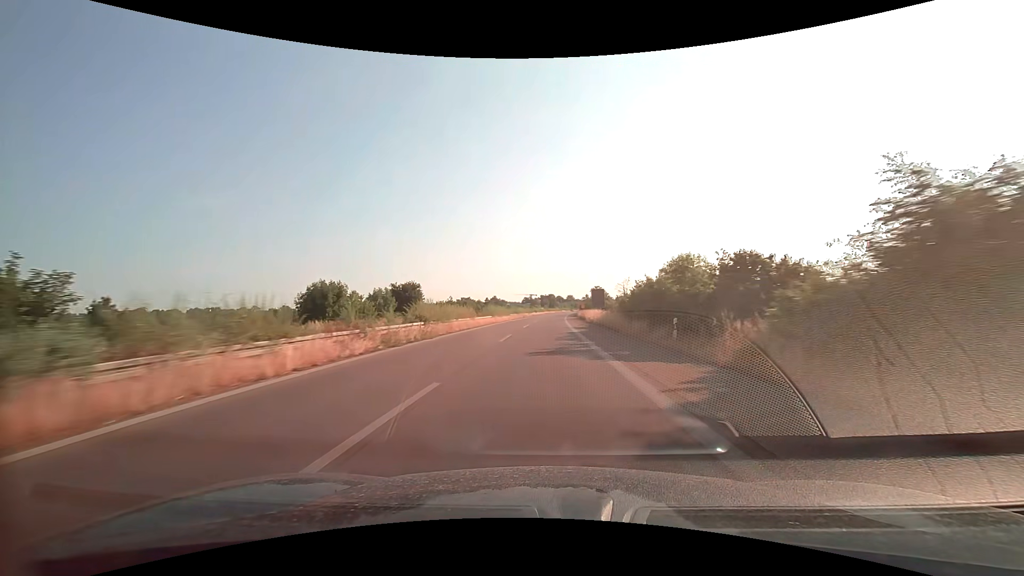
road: trunk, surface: asphalt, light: Day
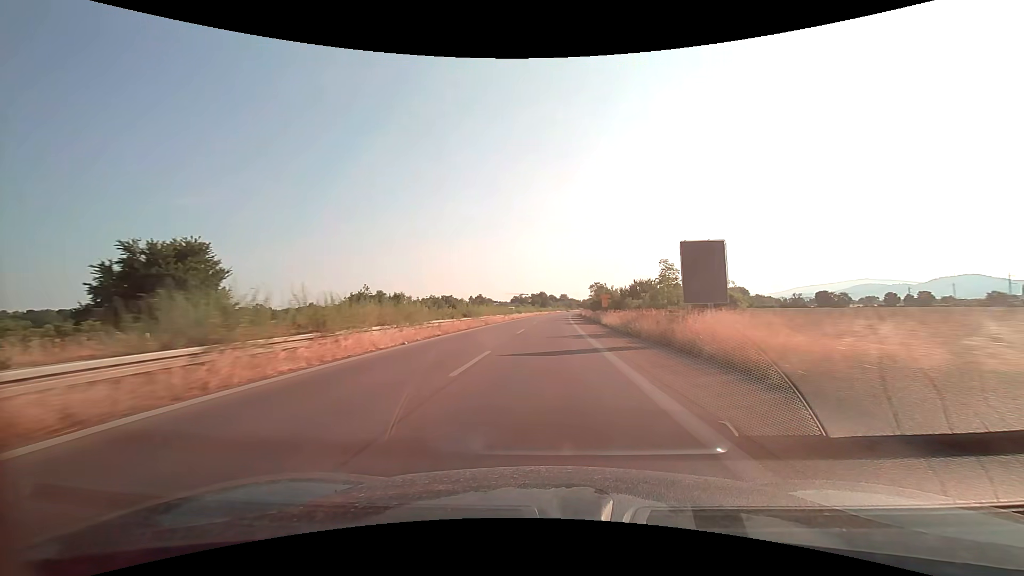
(+0.4, +47.4) m; +1°
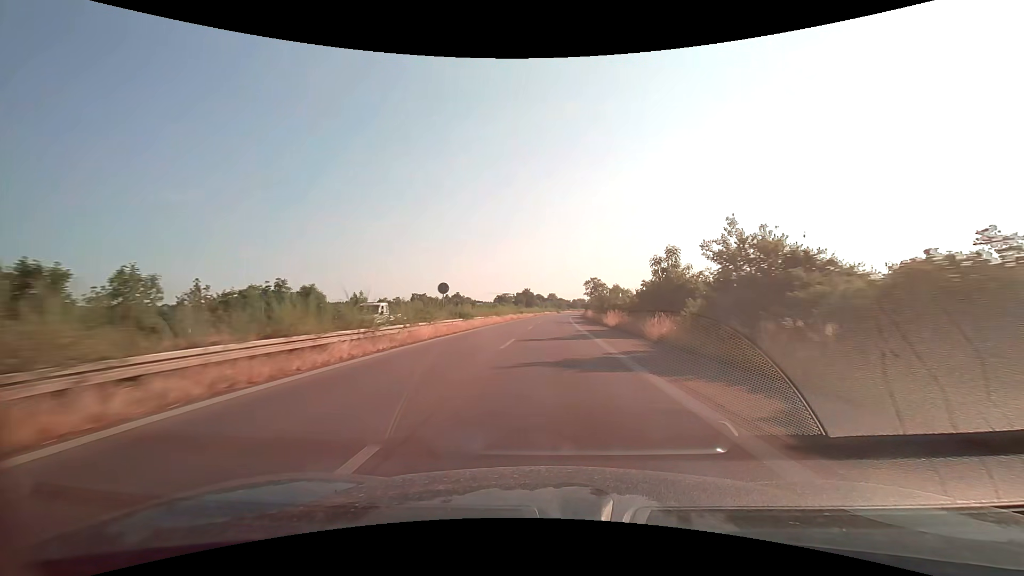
(+0.5, +47.4) m; +1°
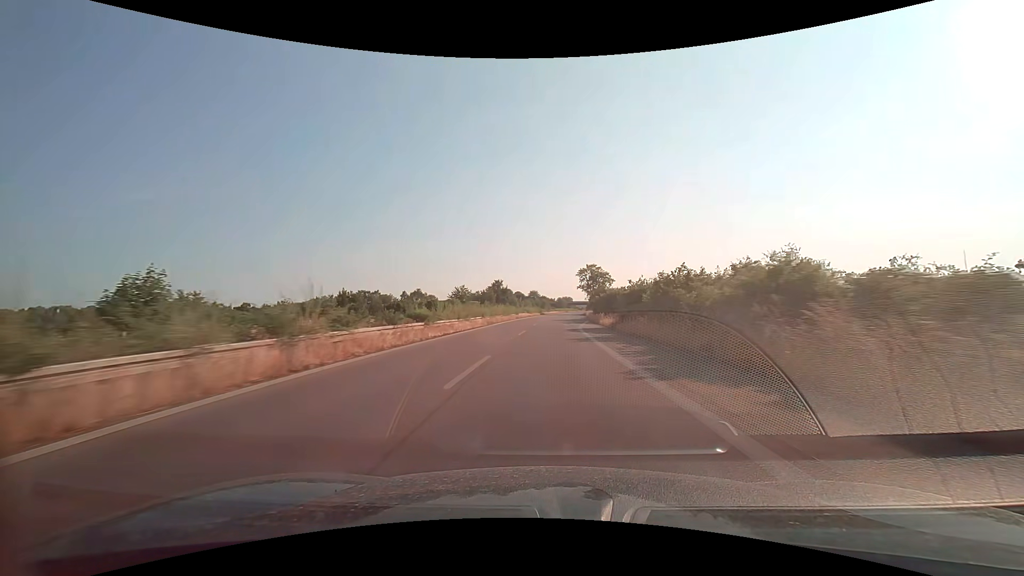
(+1.4, +63.2) m; +2°
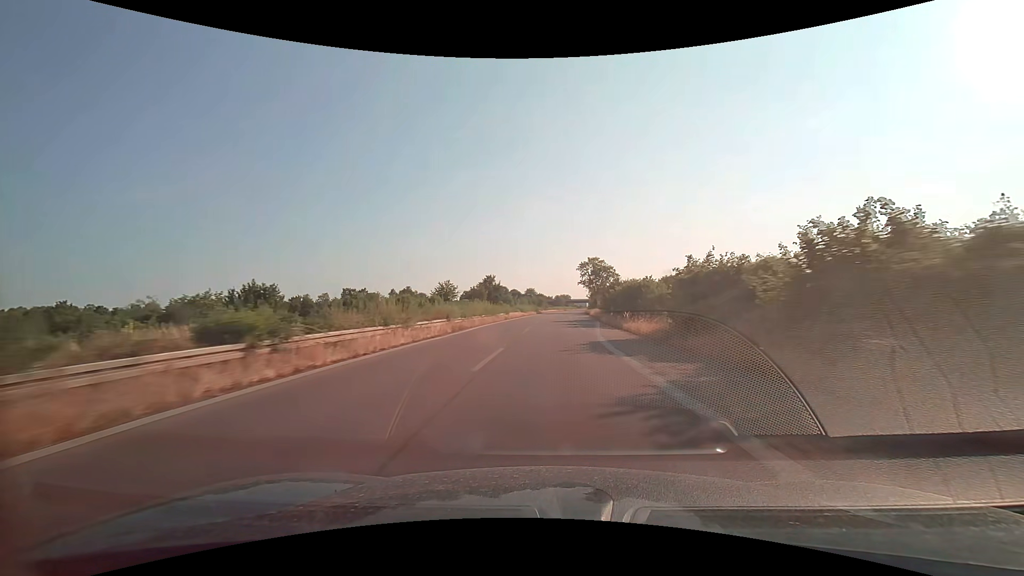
(0.0, +15.8) m; 0°
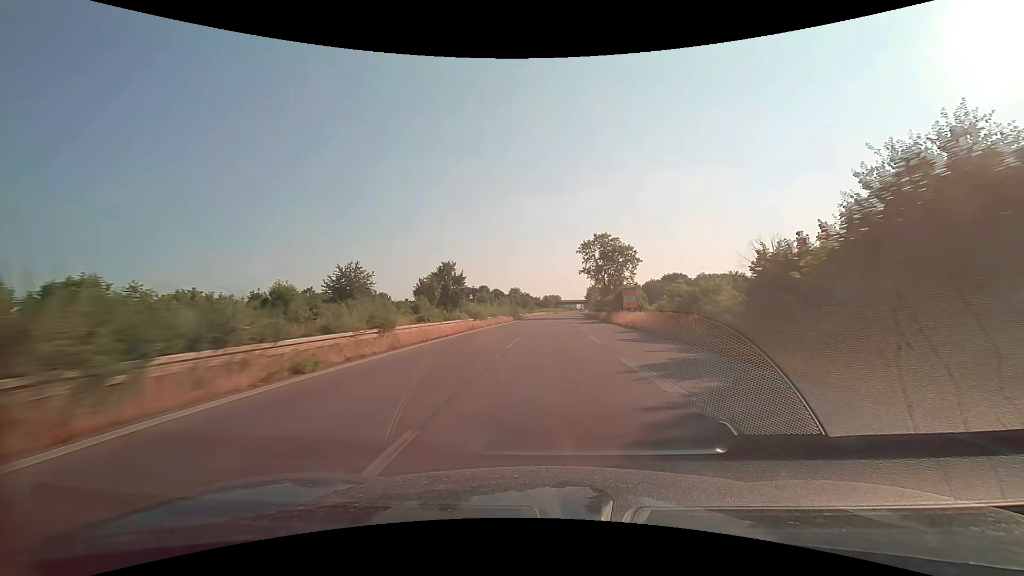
(+0.5, +47.4) m; +1°
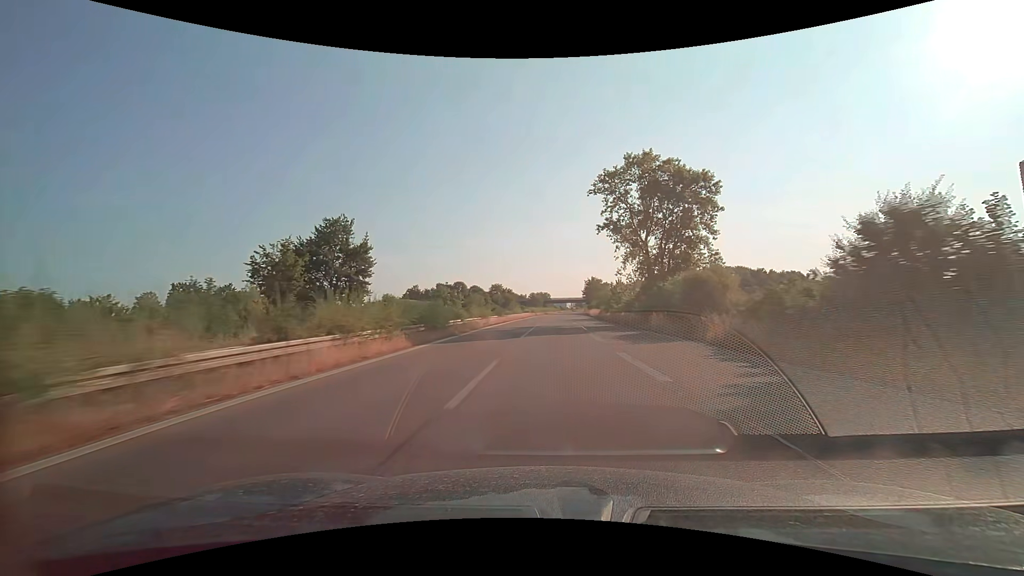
(+0.6, +47.4) m; +1°
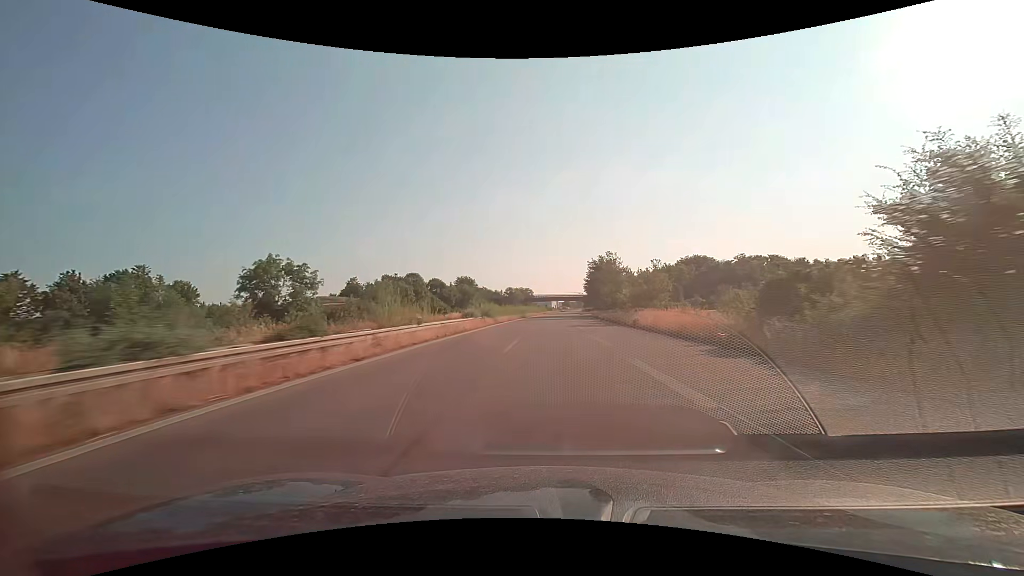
(+1.0, +63.2) m; +2°
(0, +10) (0, +20) (0, +30) (0, +40) (0, +50) (+1, +60) (+1, +70) (+1, +80) (+2, +90) (+2, +100) m
